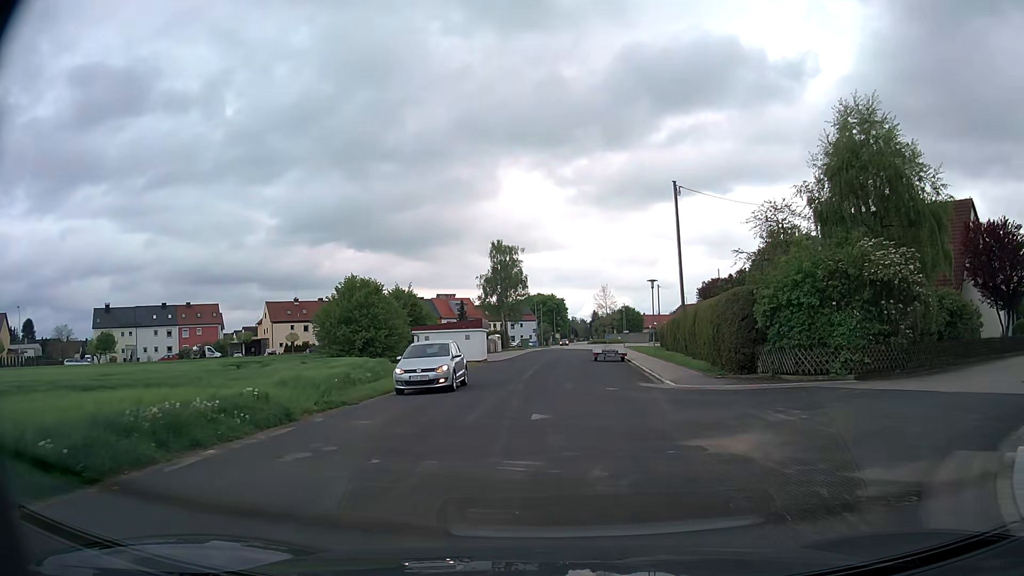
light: Day
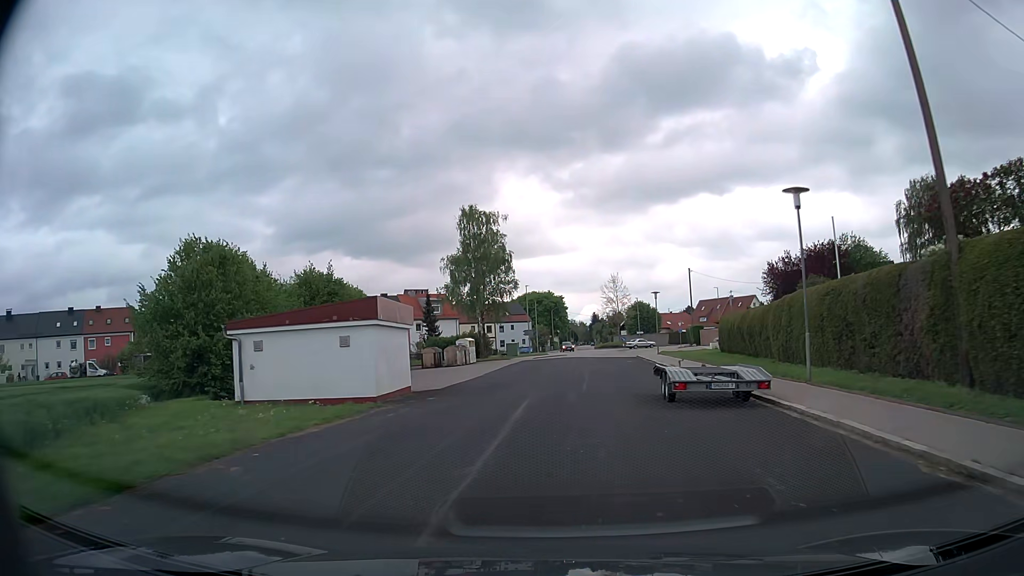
(-0.1, +28.2) m; -1°
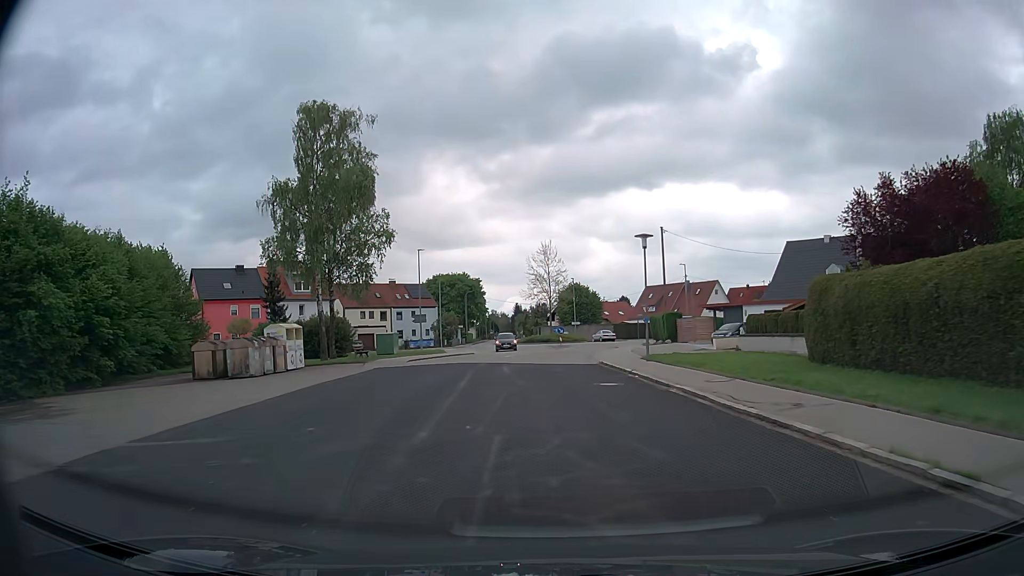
(+1.8, +27.7) m; +7°
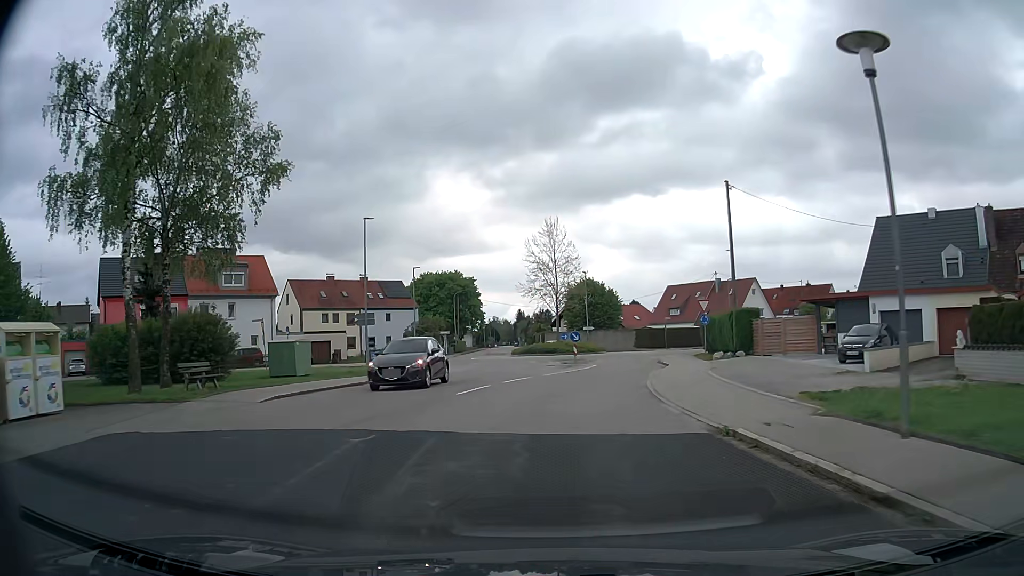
(-0.1, +19.1) m; 0°
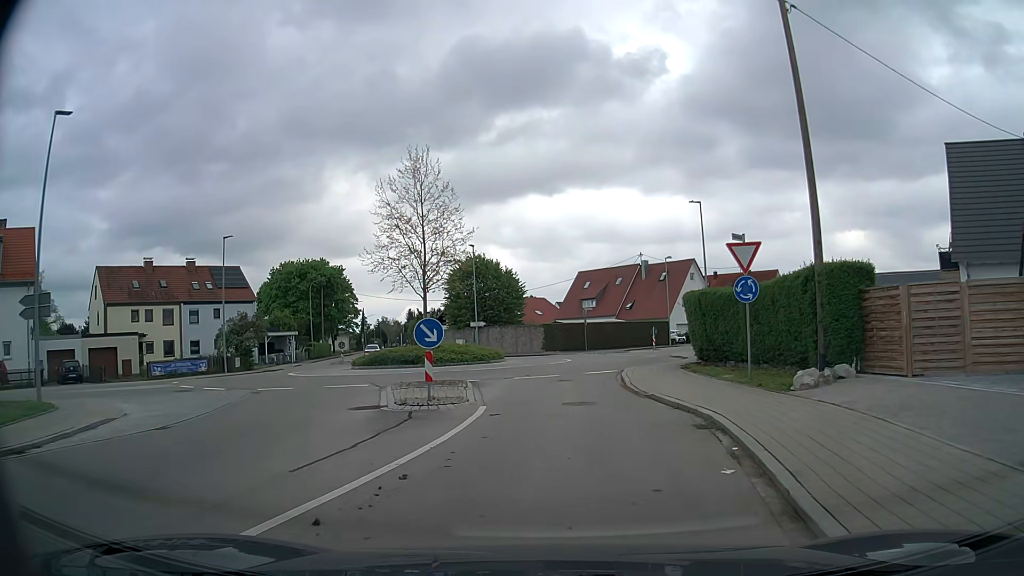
(+1.2, +21.4) m; +8°
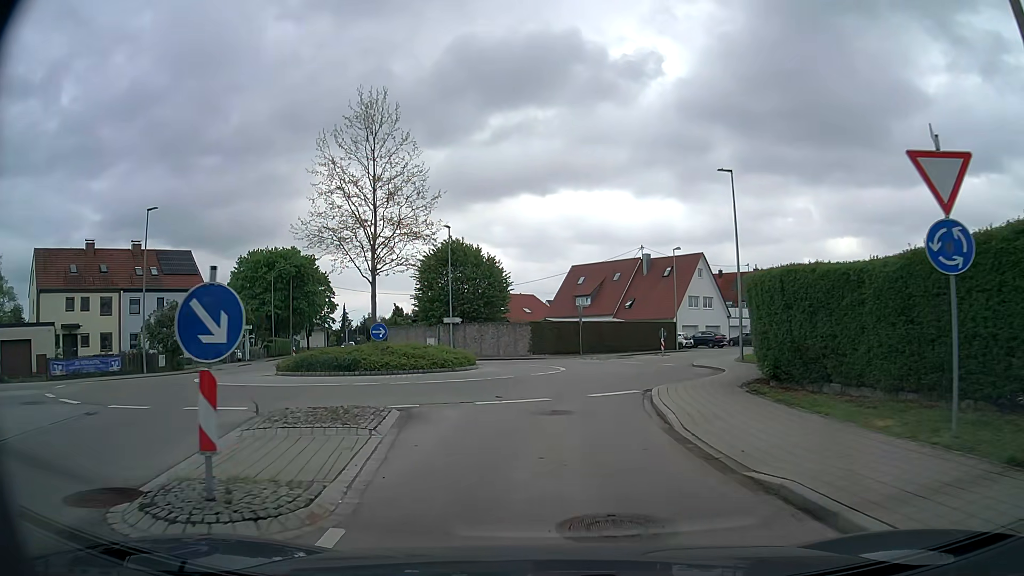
(+0.1, +8.6) m; +1°
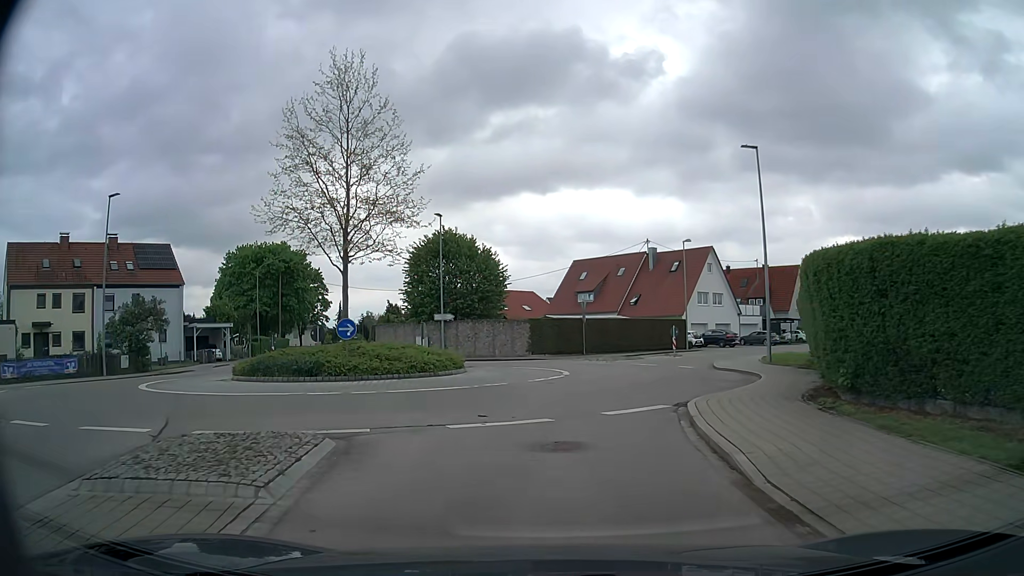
(0.0, +3.9) m; 0°
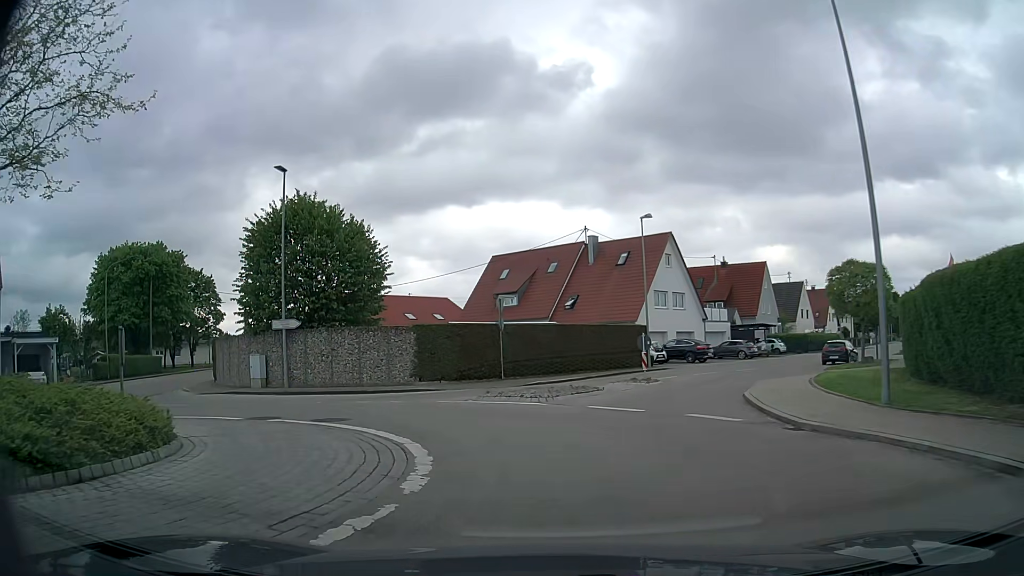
(+1.0, +14.9) m; +6°
(-2, +10) (-8, +17) (-15, +24) (-21, +33) (-25, +42) (-28, +51) (-32, +61) (-35, +70) (-38, +80) (-42, +89) m
